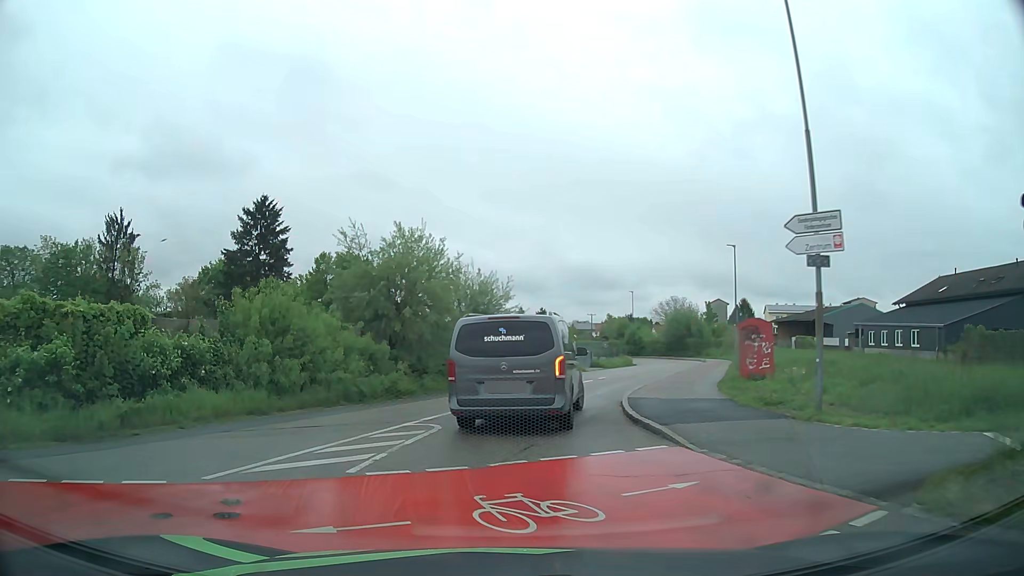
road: residential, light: Day
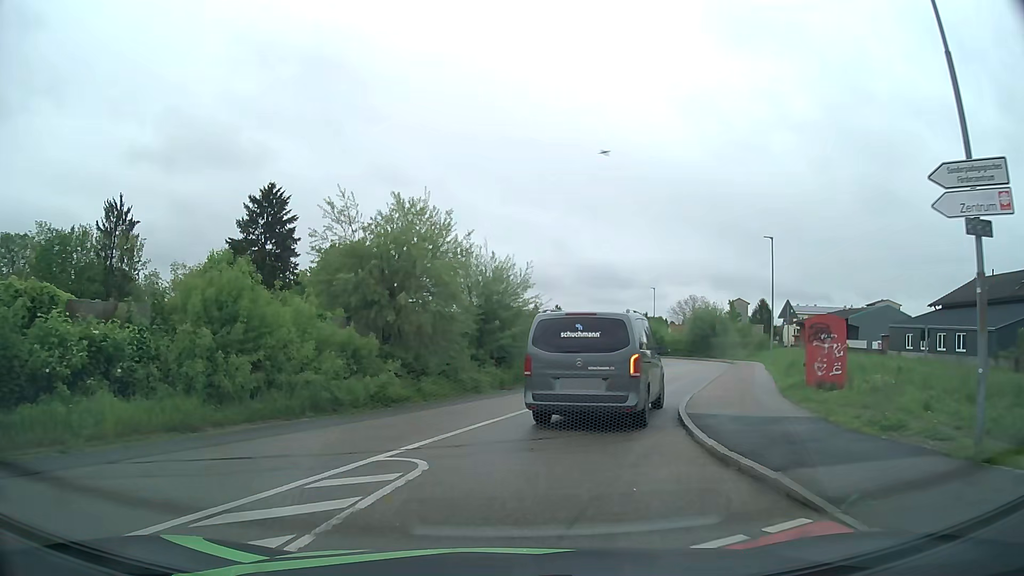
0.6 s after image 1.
(0.0, +4.1) m; -1°
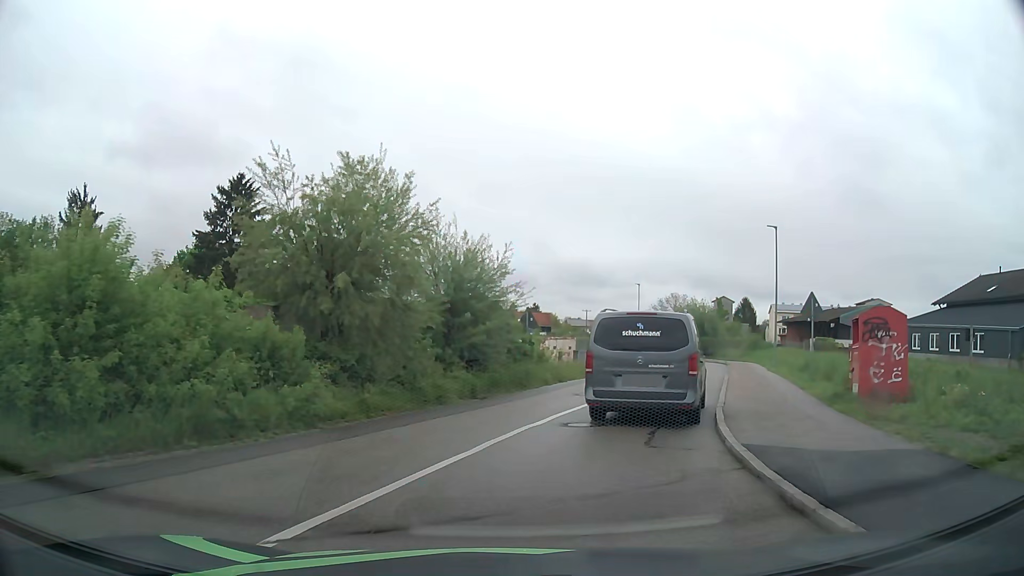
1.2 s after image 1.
(+0.1, +4.1) m; +3°
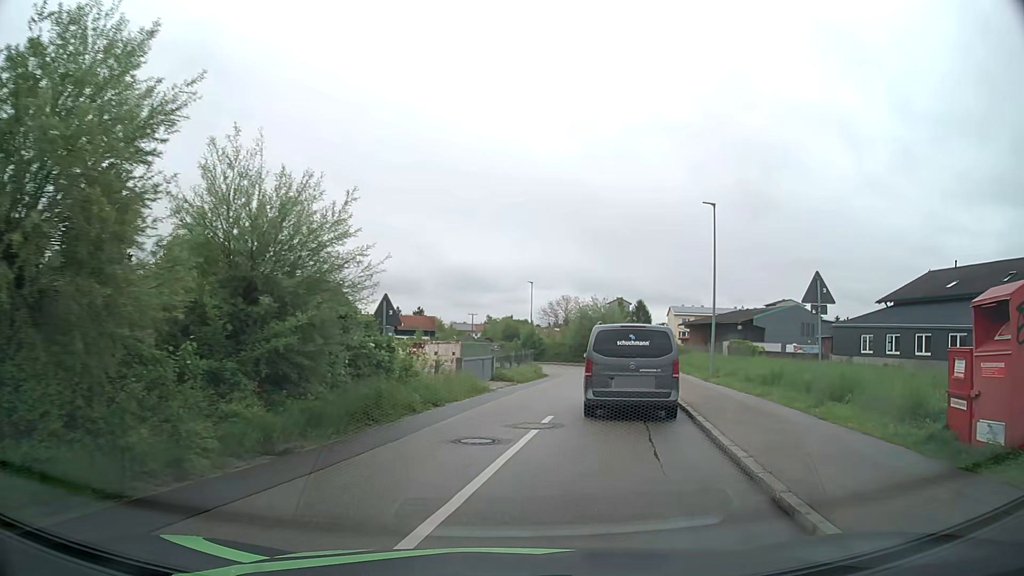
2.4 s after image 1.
(+0.5, +8.0) m; +9°
